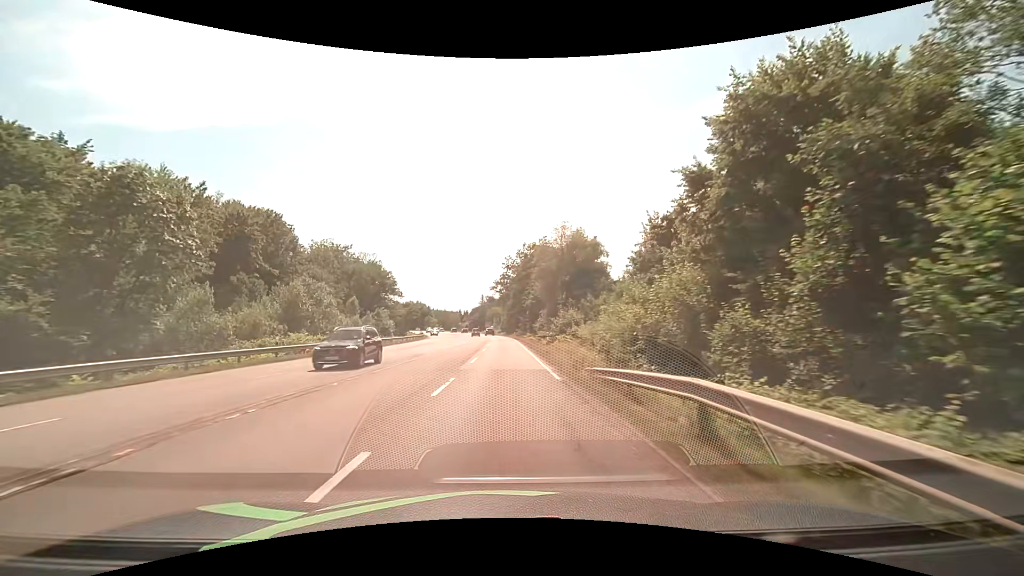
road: secondary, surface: asphalt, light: Day
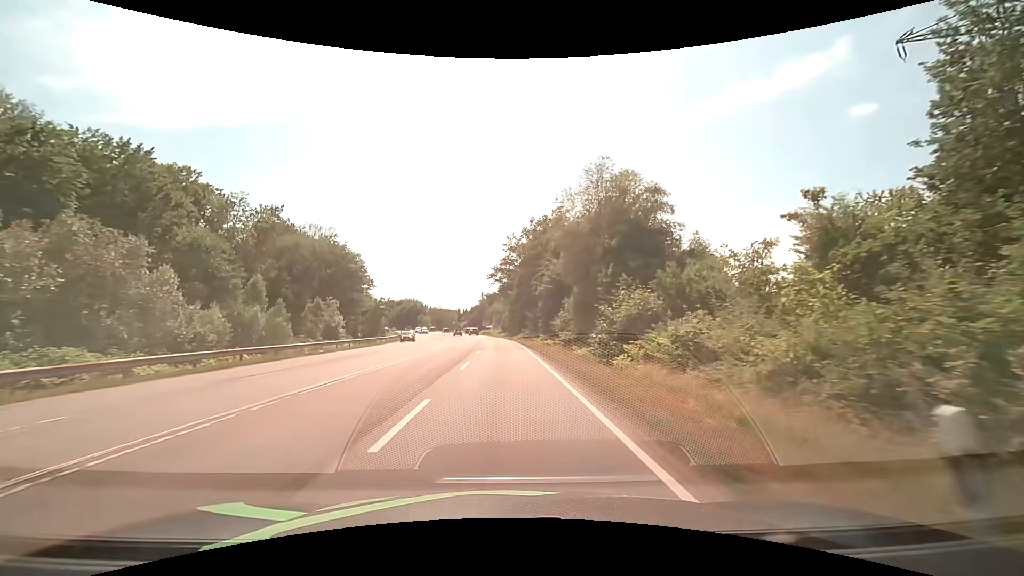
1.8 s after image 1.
(0.0, +27.2) m; 0°
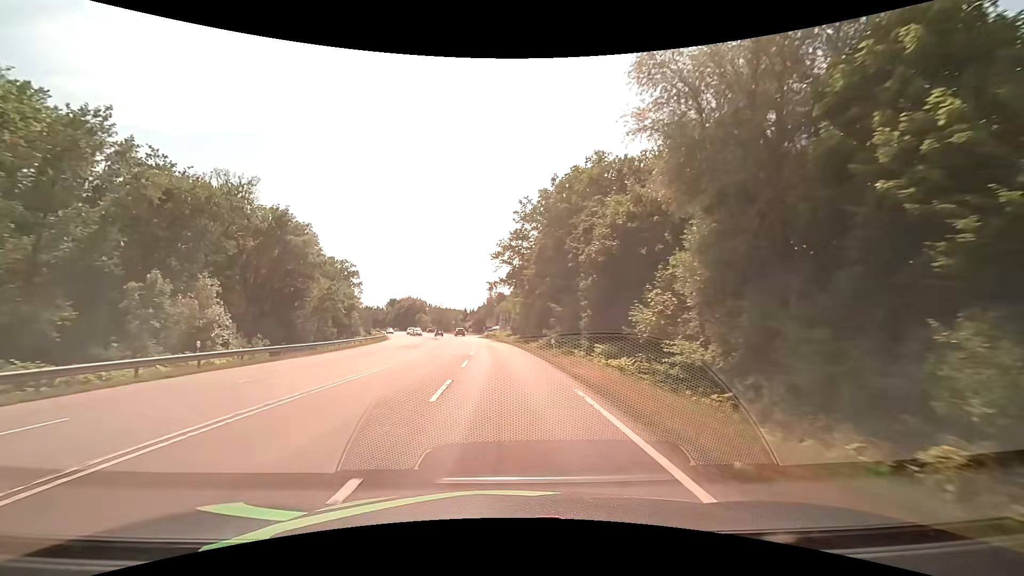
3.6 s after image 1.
(-0.3, +27.3) m; -1°
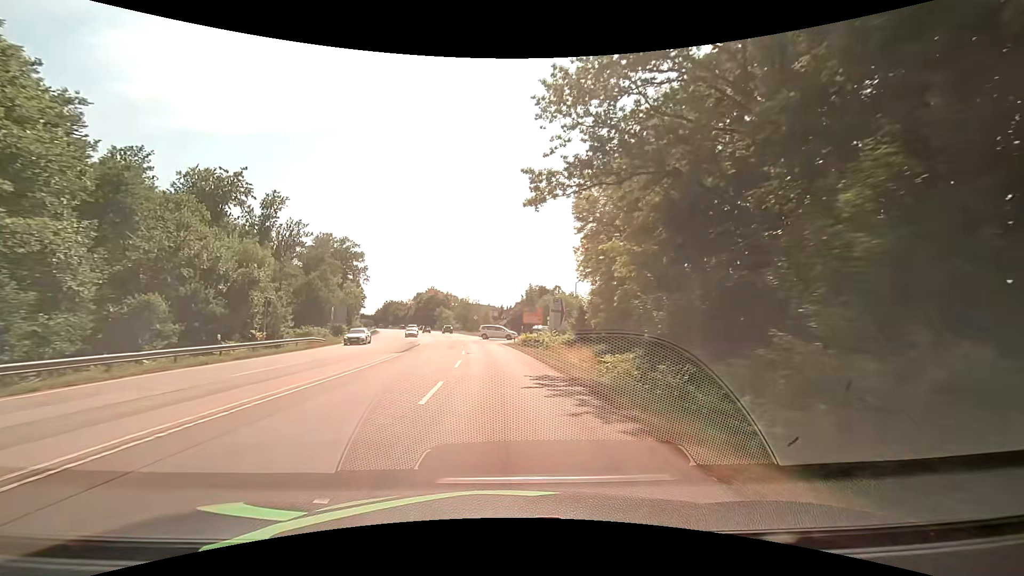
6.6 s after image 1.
(-1.5, +45.6) m; -4°
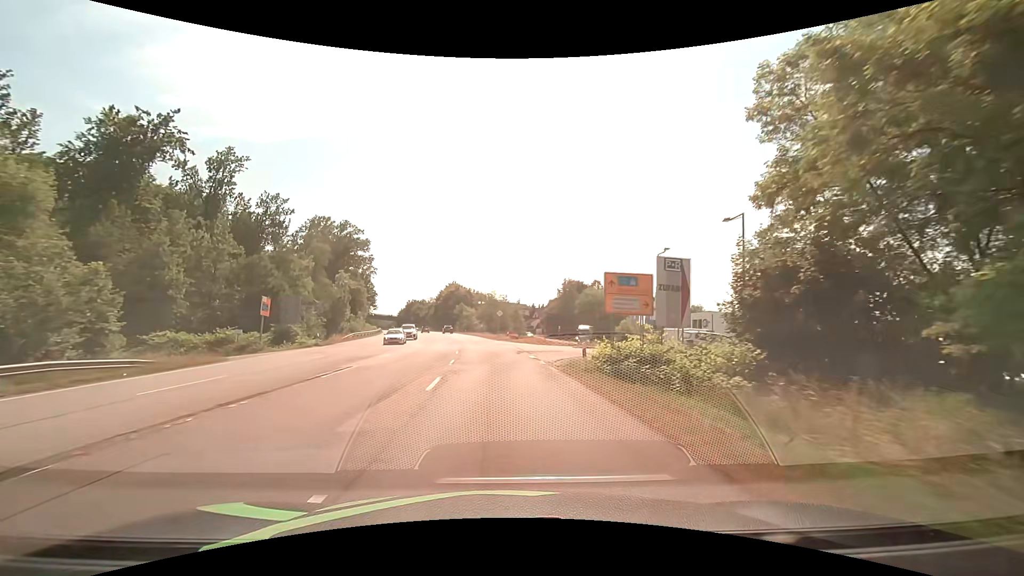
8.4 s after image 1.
(-0.9, +27.4) m; -3°
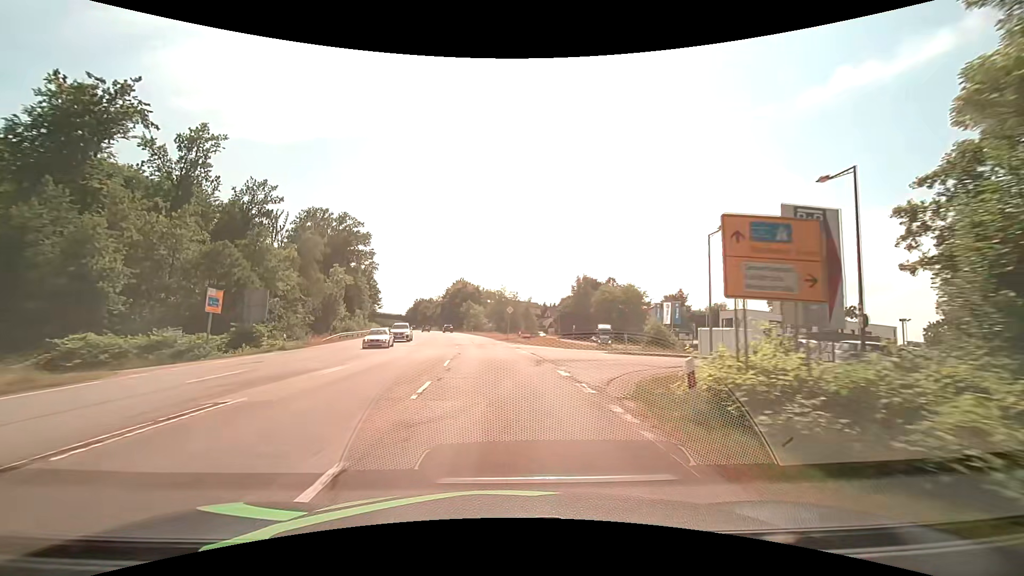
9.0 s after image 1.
(-0.1, +9.2) m; -1°
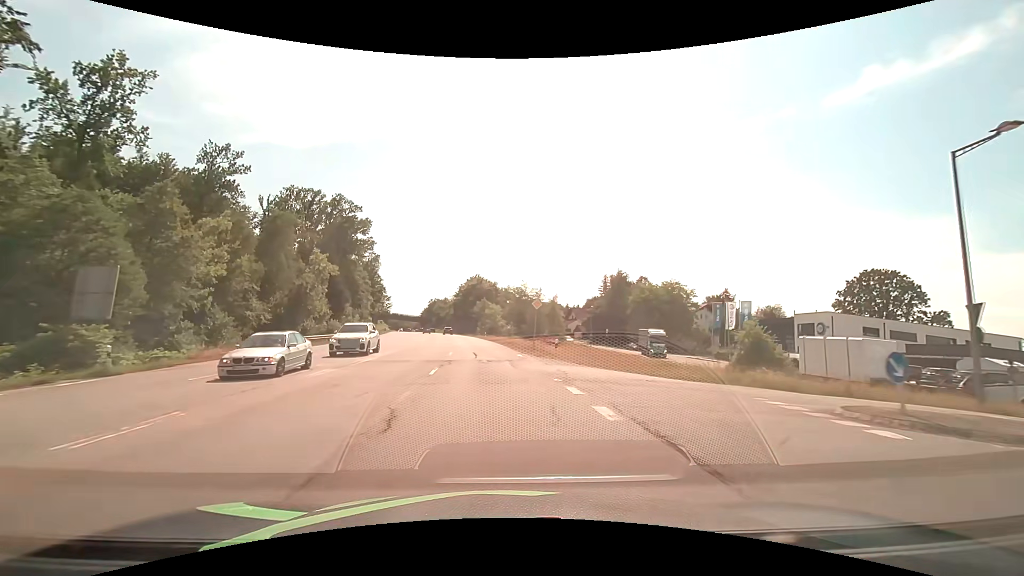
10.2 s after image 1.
(-0.4, +18.3) m; -3°
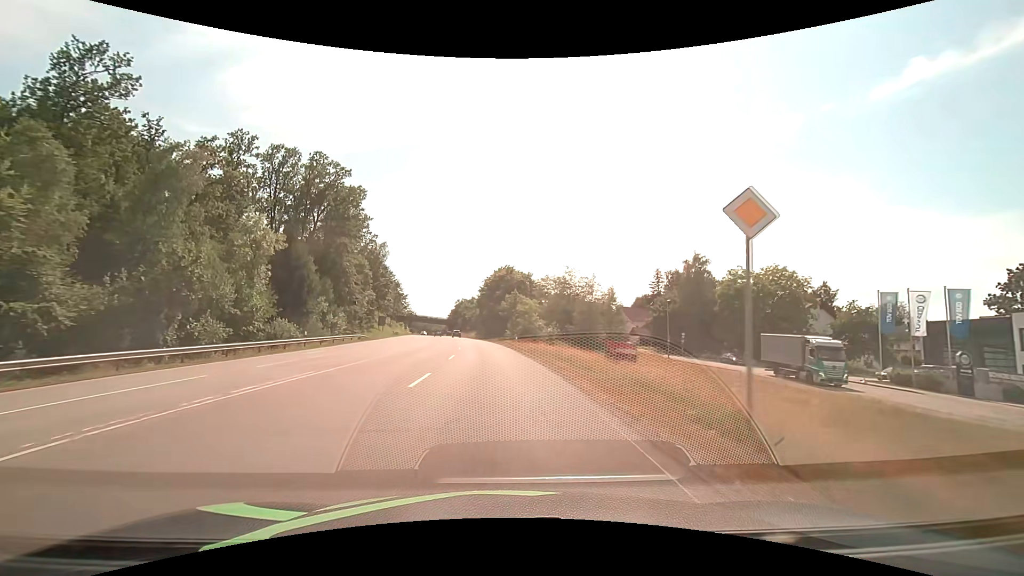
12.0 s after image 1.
(-0.8, +27.4) m; -4°
(0, +10) (0, +20) (-1, +30) (-2, +40) (-2, +50) (-4, +60) (-5, +70) (-6, +80) (-7, +90) (-9, +99) m
